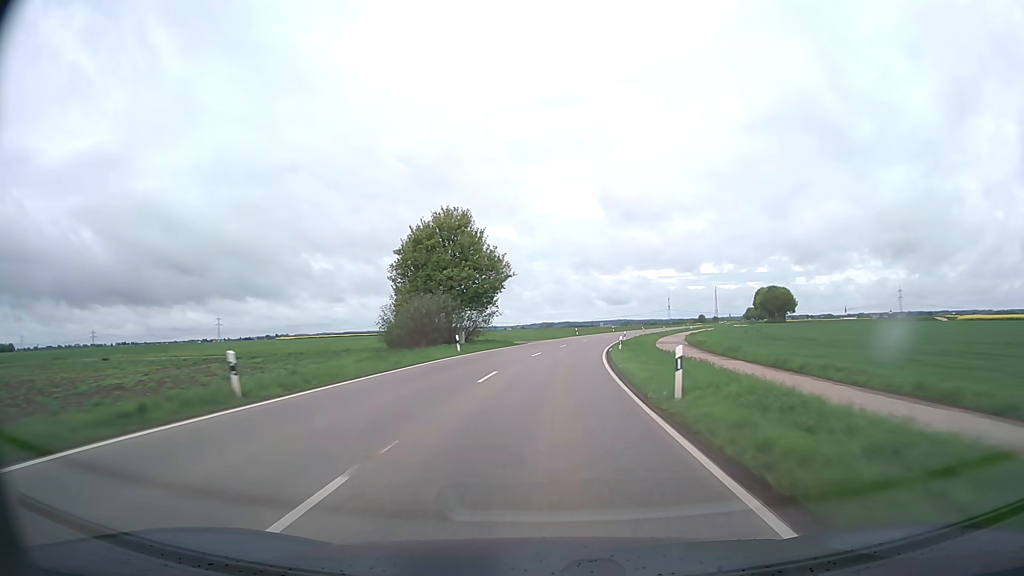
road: tertiary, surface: asphalt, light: Day
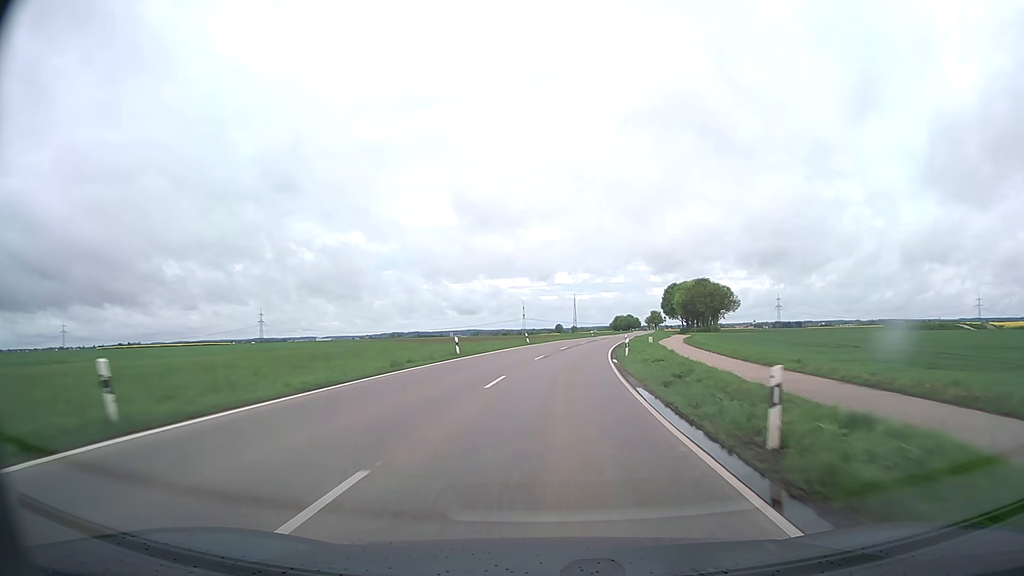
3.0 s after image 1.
(+7.9, +76.0) m; +13°
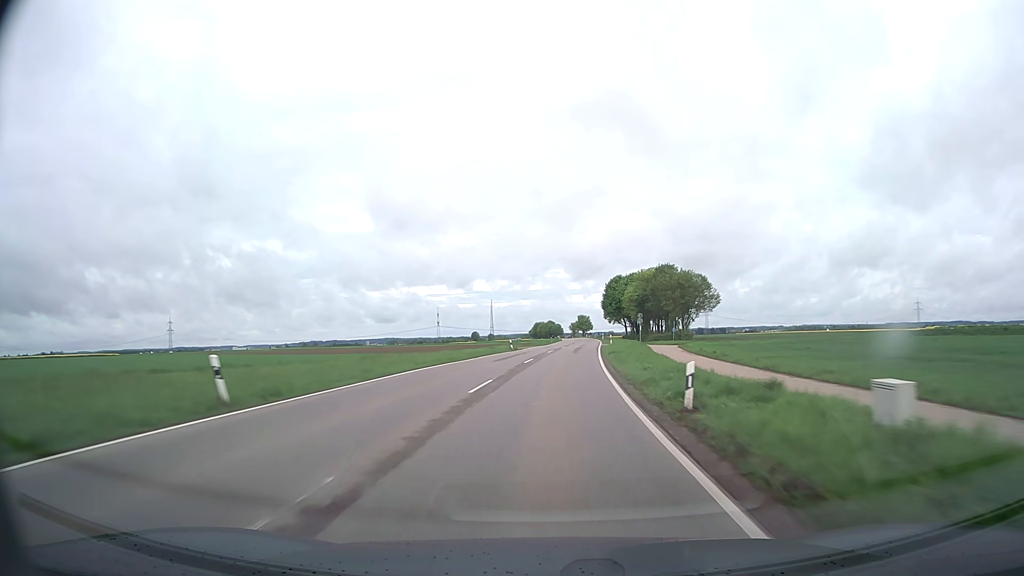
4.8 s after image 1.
(+3.1, +45.7) m; +7°
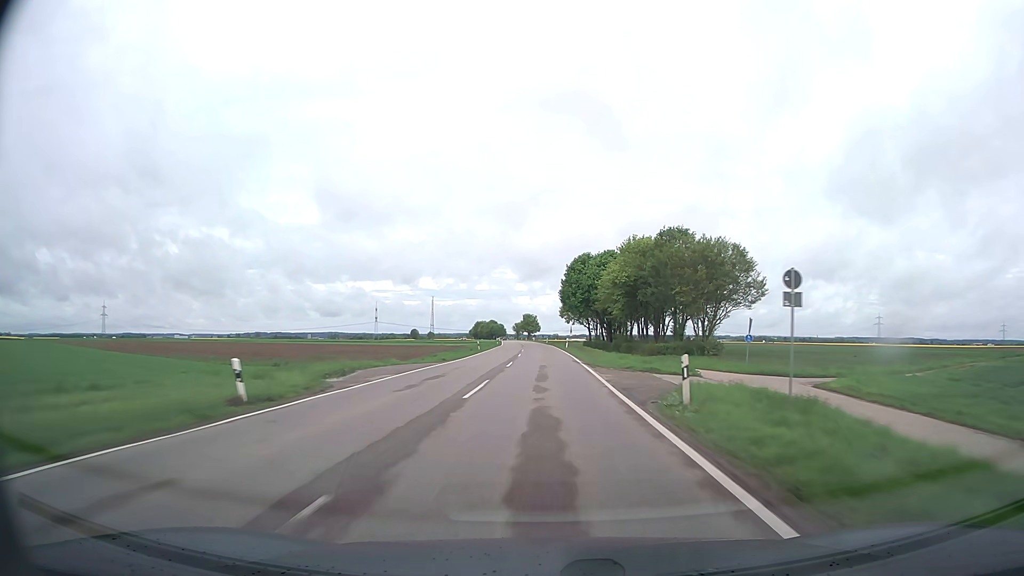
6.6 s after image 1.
(+2.0, +45.8) m; +5°
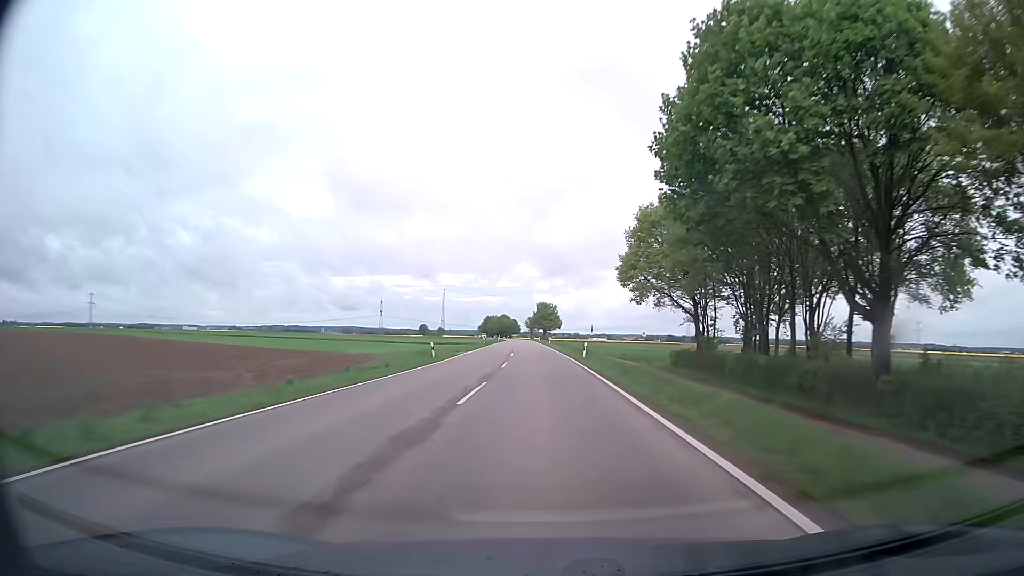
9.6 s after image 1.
(-0.5, +77.2) m; -1°
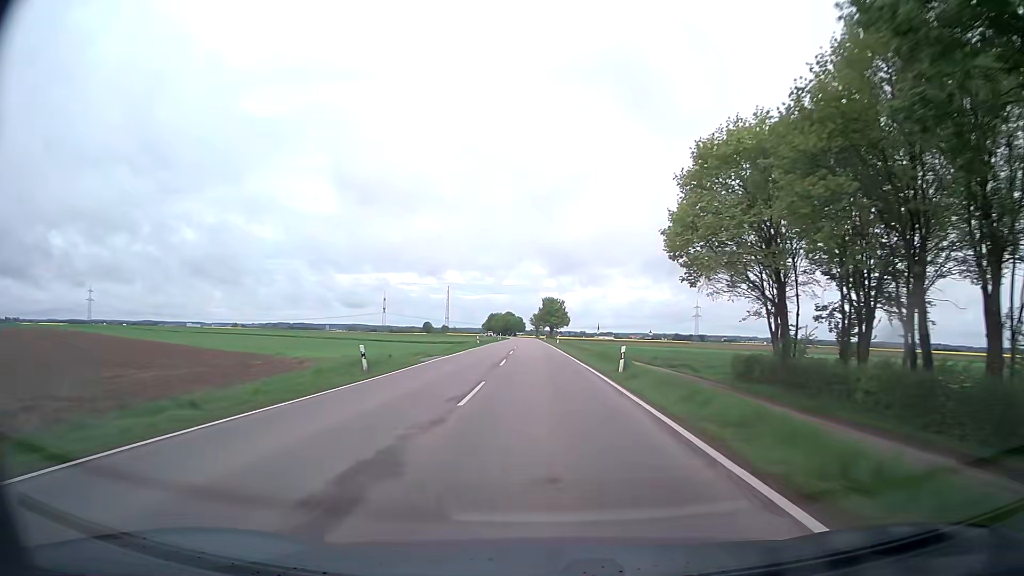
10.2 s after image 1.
(-0.1, +15.7) m; -1°
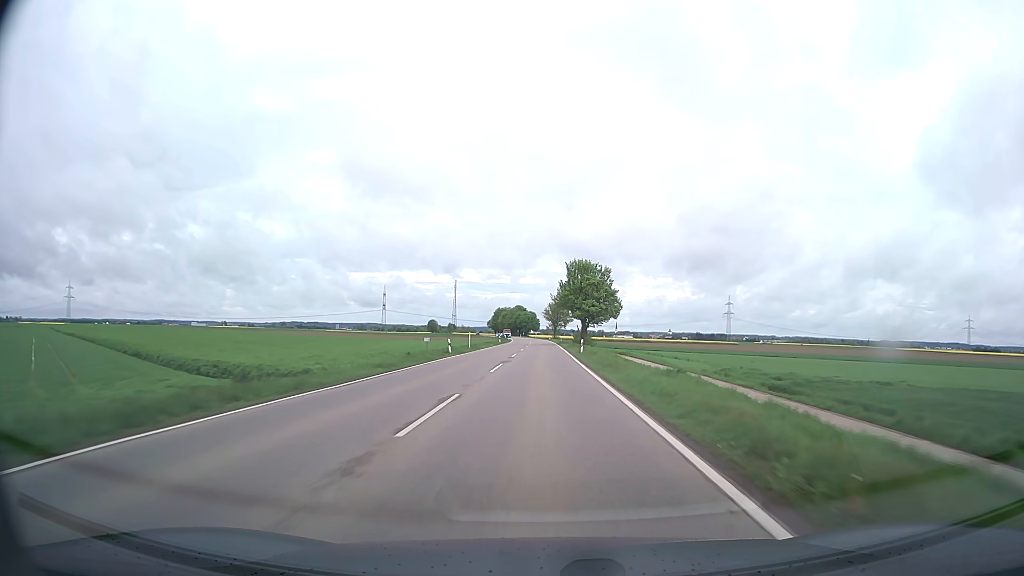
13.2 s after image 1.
(-1.1, +79.6) m; -1°
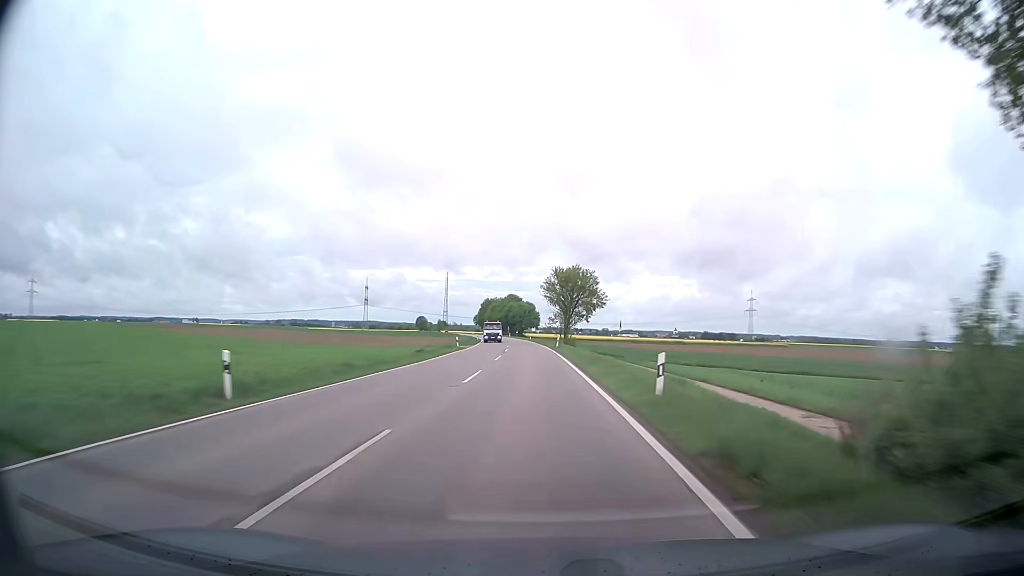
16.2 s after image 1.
(+0.2, +81.0) m; 0°
(0, +10) (0, +20) (0, +30) (0, +40) (-1, +50) (-1, +60) (-2, +70) (-2, +80) (-3, +90) (-4, +100) m
